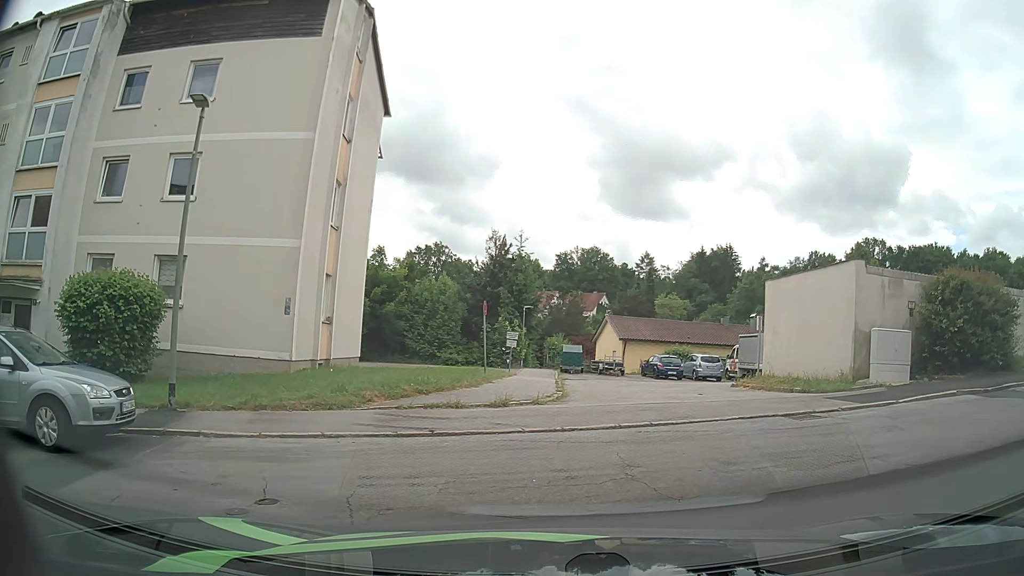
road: residential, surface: asphalt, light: Day
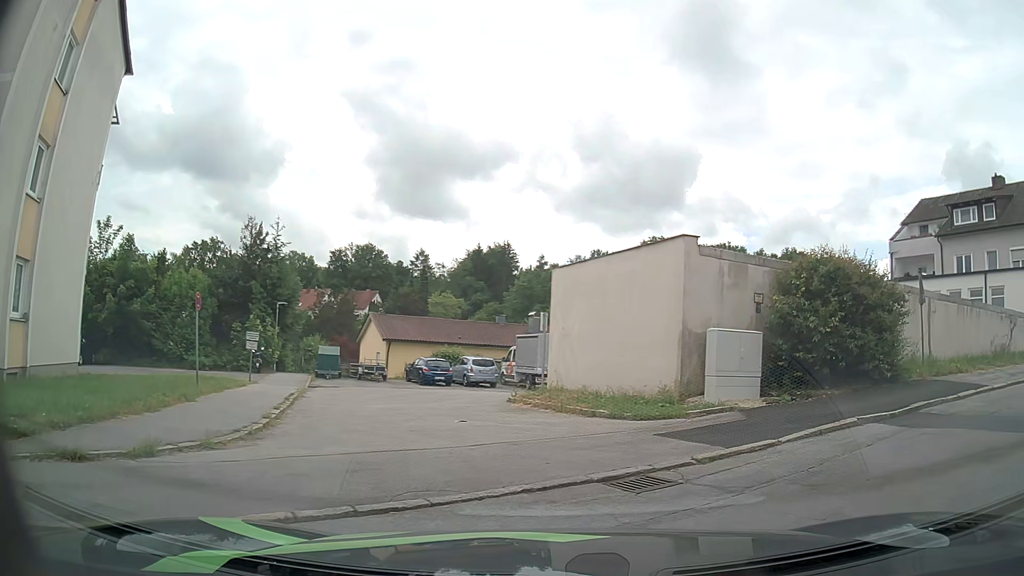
(+0.6, +4.7) m; +18°
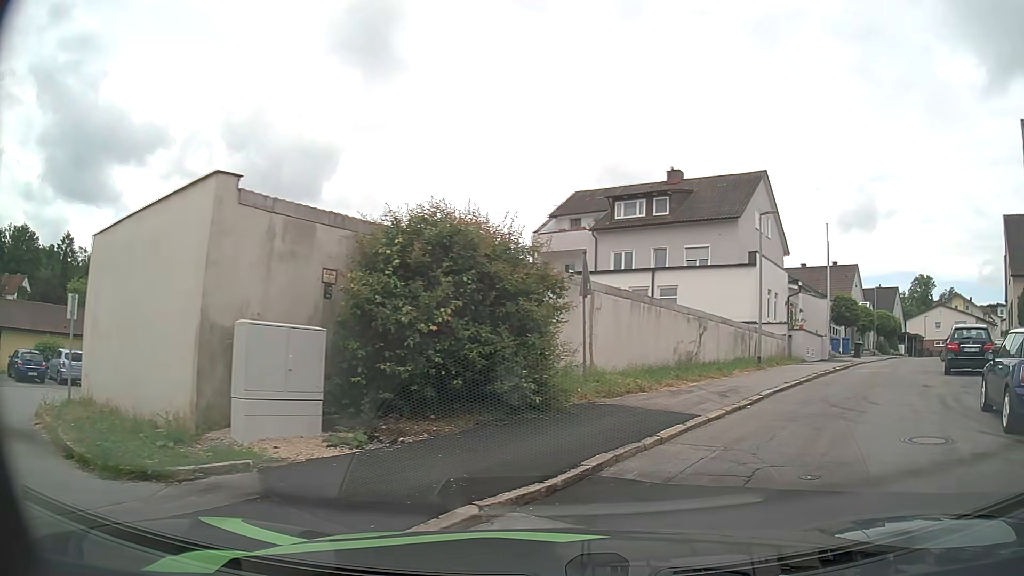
(+1.4, +4.8) m; +32°
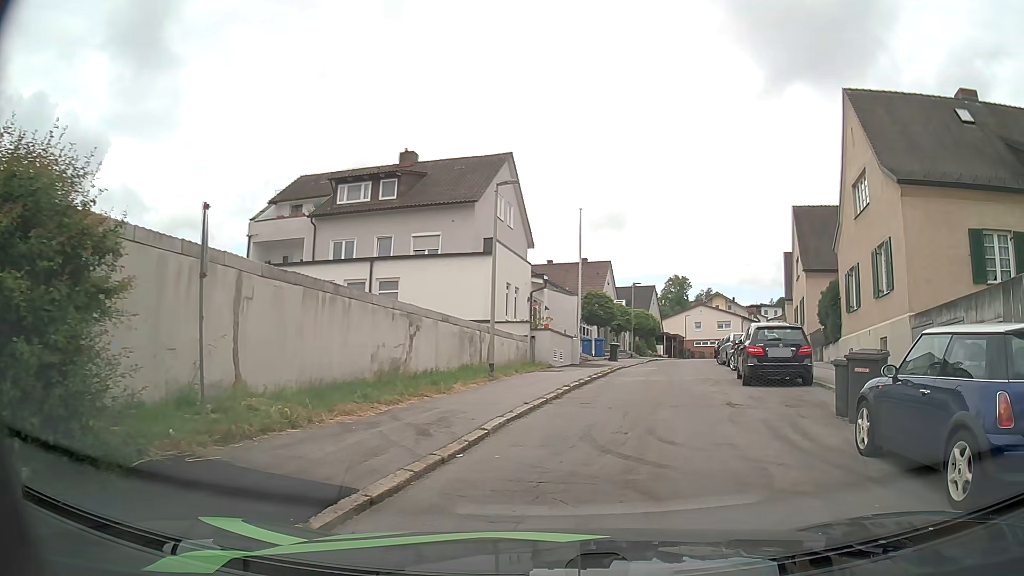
(+1.1, +4.7) m; +24°
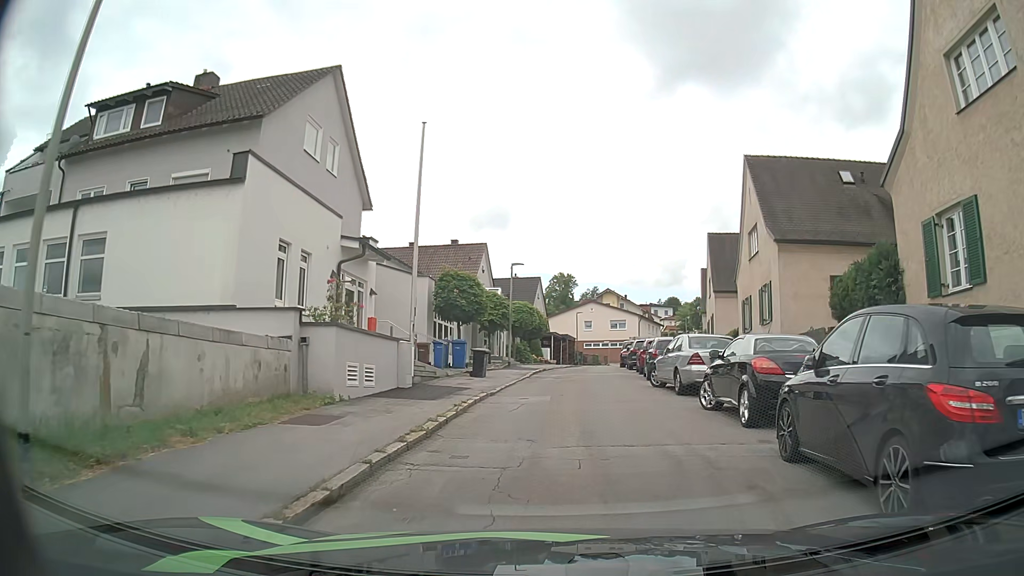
(+1.2, +12.9) m; +9°
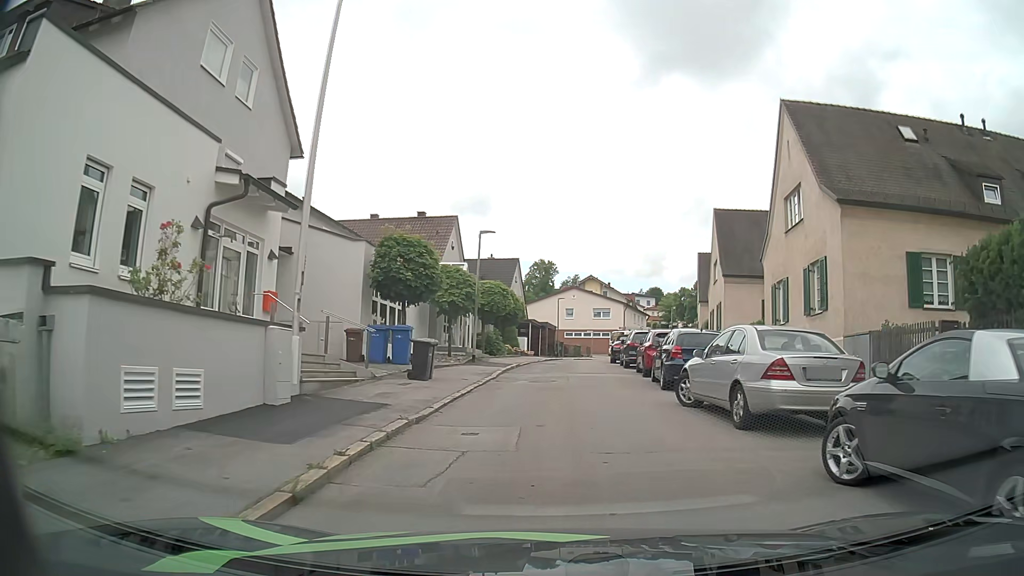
(+0.1, +6.8) m; +1°
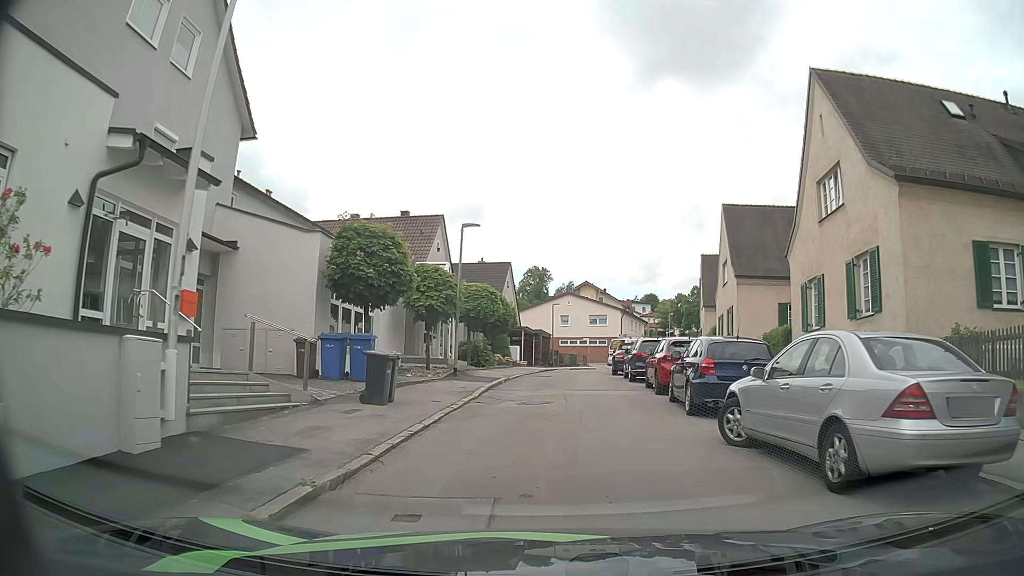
(+0.1, +3.5) m; +2°
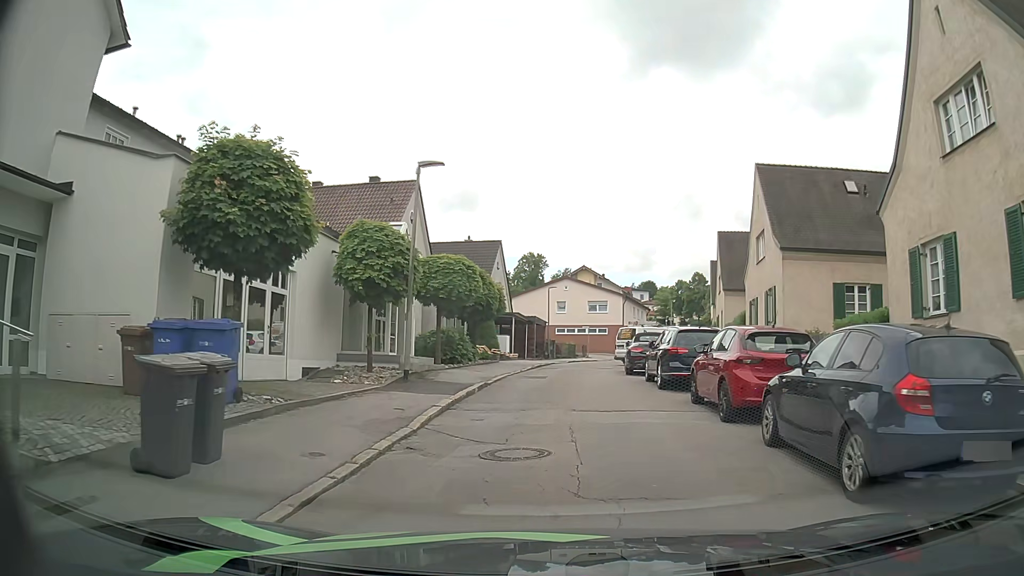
(-0.1, +6.9) m; 0°
(0, +10) (0, +20) (+1, +30) (+2, +40) (+4, +50) (+7, +59) (+10, +69) (+13, +78) (+17, +87) (+21, +97) m
